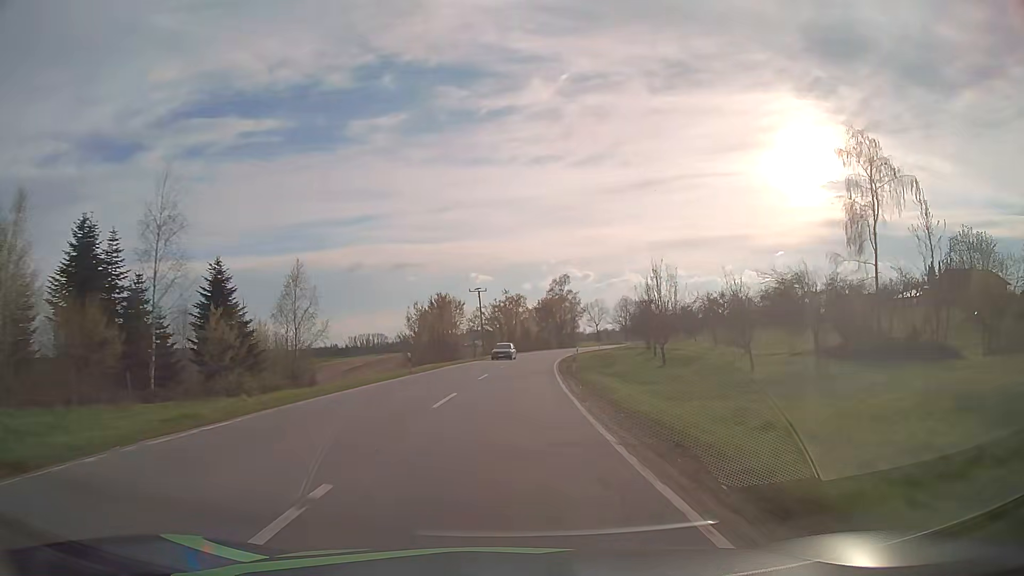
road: secondary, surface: asphalt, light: Day
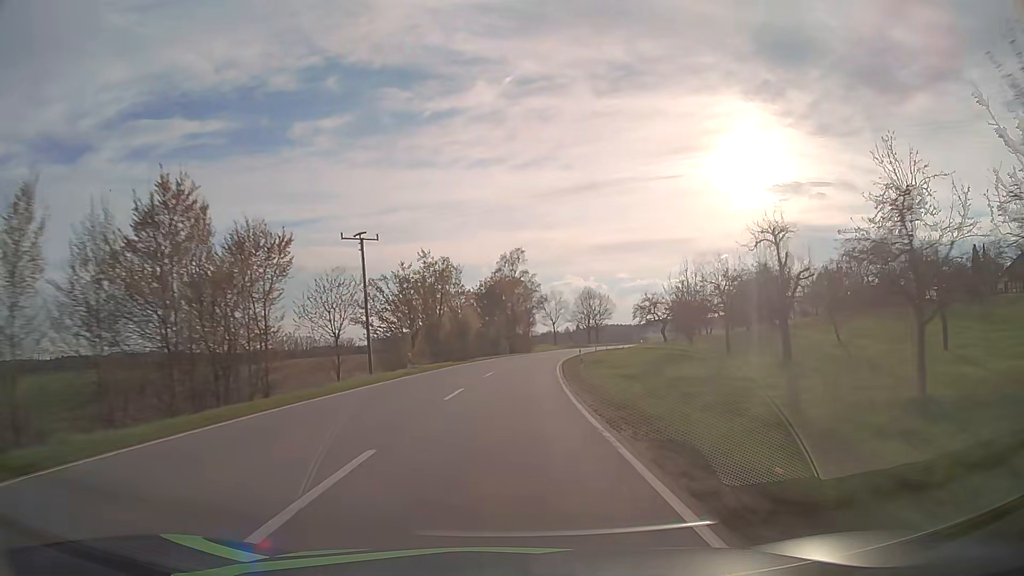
(+2.0, +46.1) m; +5°
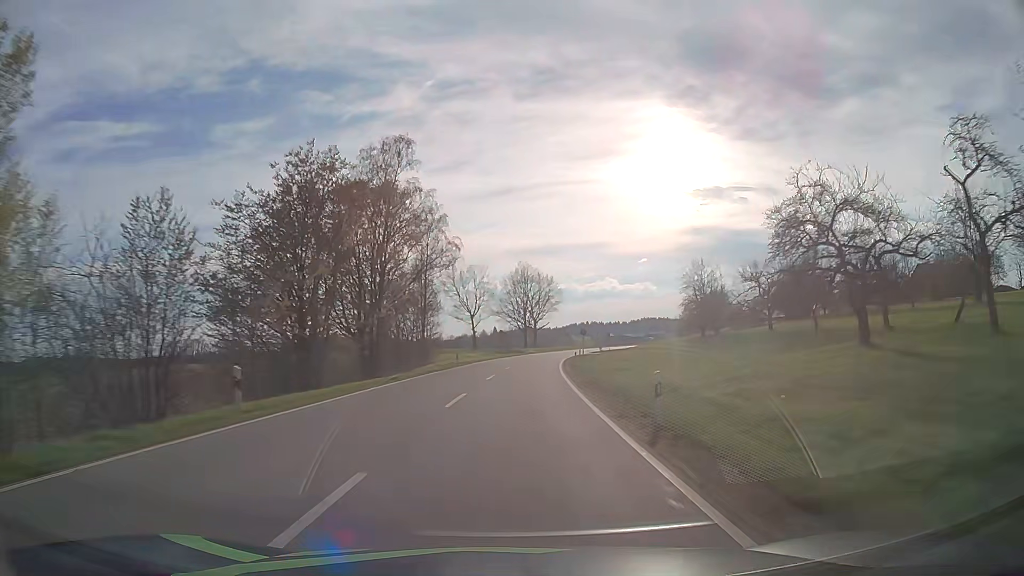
(+3.9, +61.8) m; +7°
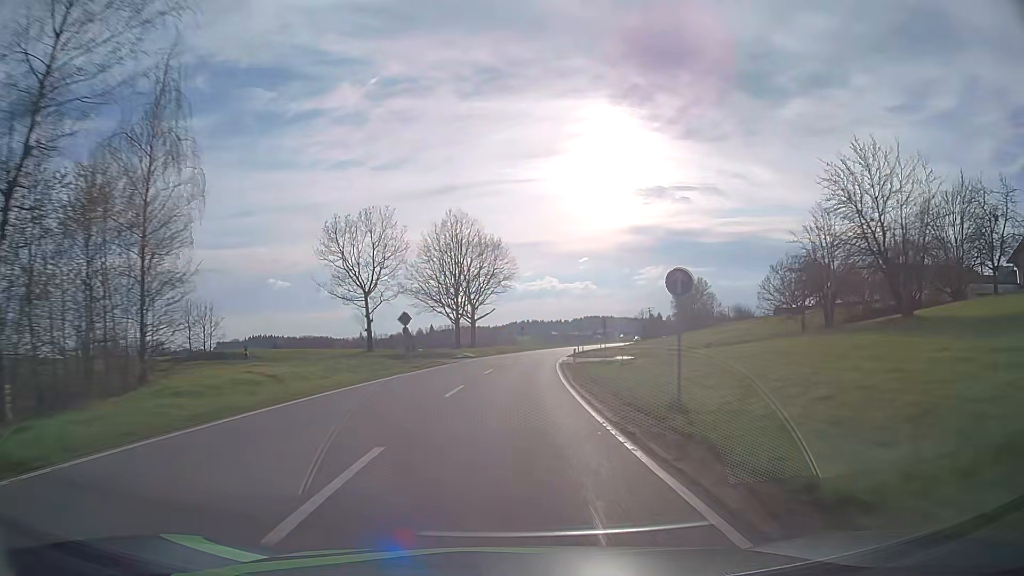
(+2.0, +46.6) m; +5°
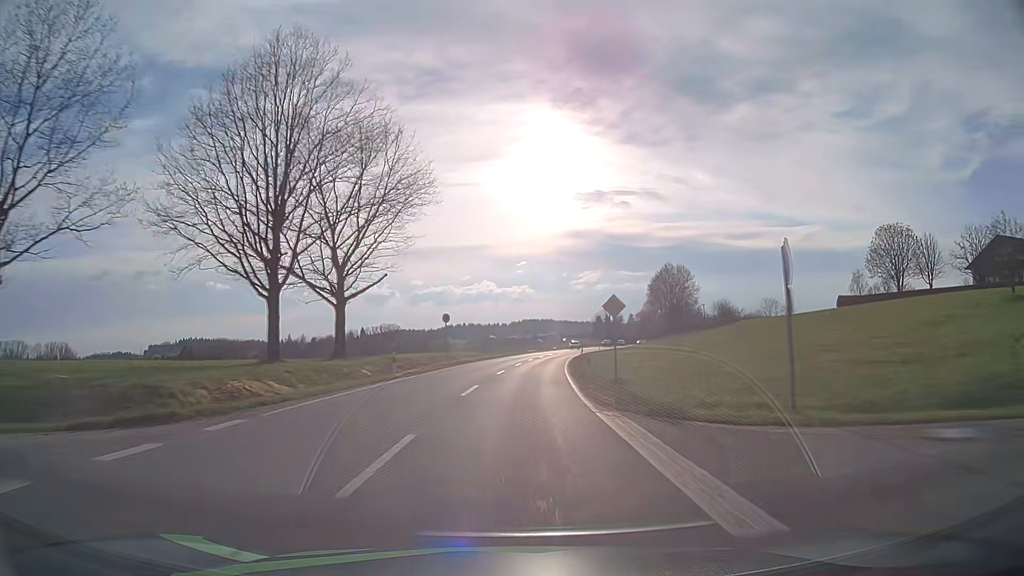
(+2.0, +46.8) m; +5°
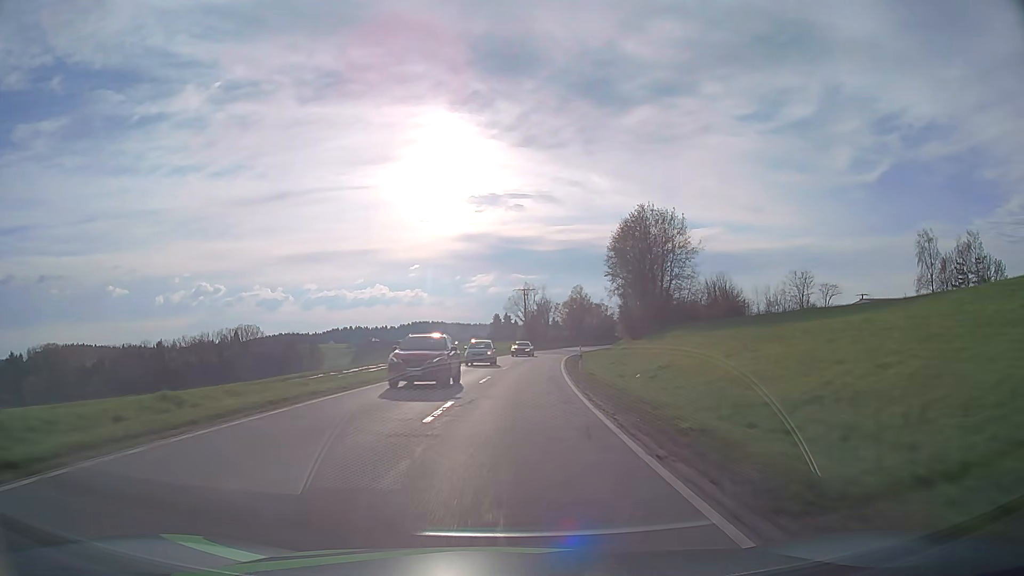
(+6.7, +78.2) m; +9°
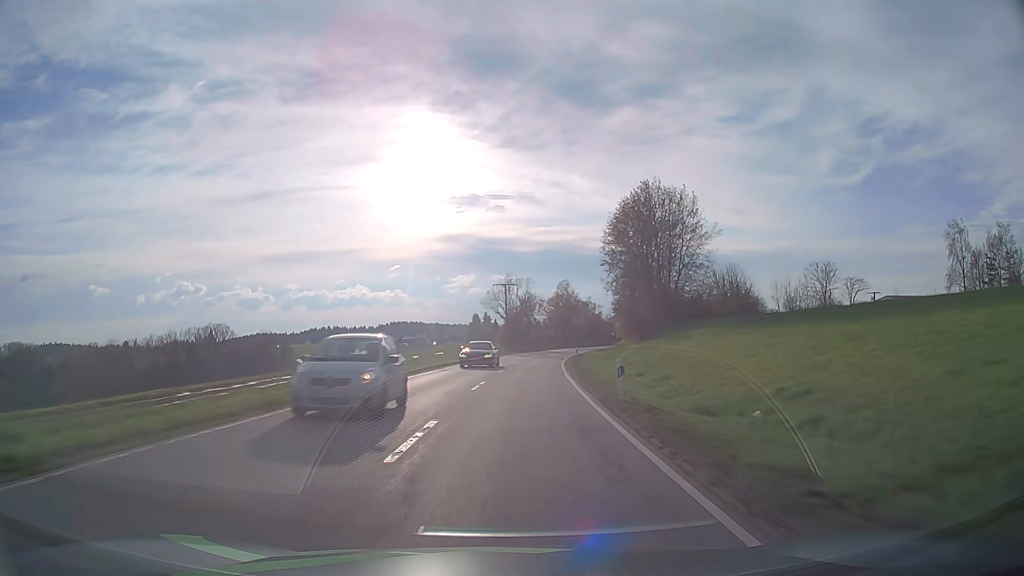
(+0.2, +15.8) m; +2°
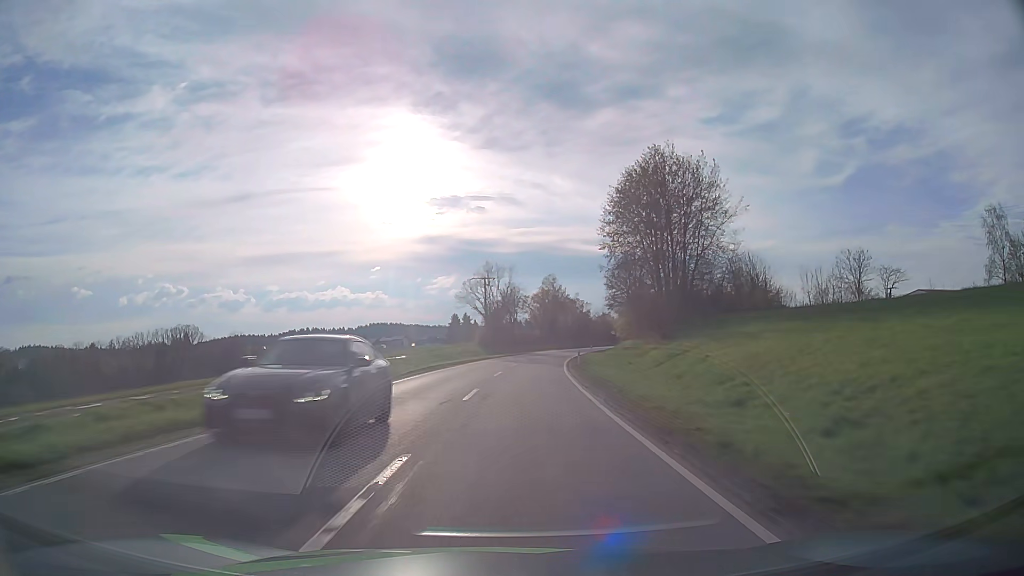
(+0.2, +15.8) m; +2°
(0, +10) (0, +20) (+1, +30) (+2, +40) (+3, +50) (+4, +60) (+5, +70) (+7, +80) (+9, +89) (+11, +99) m
